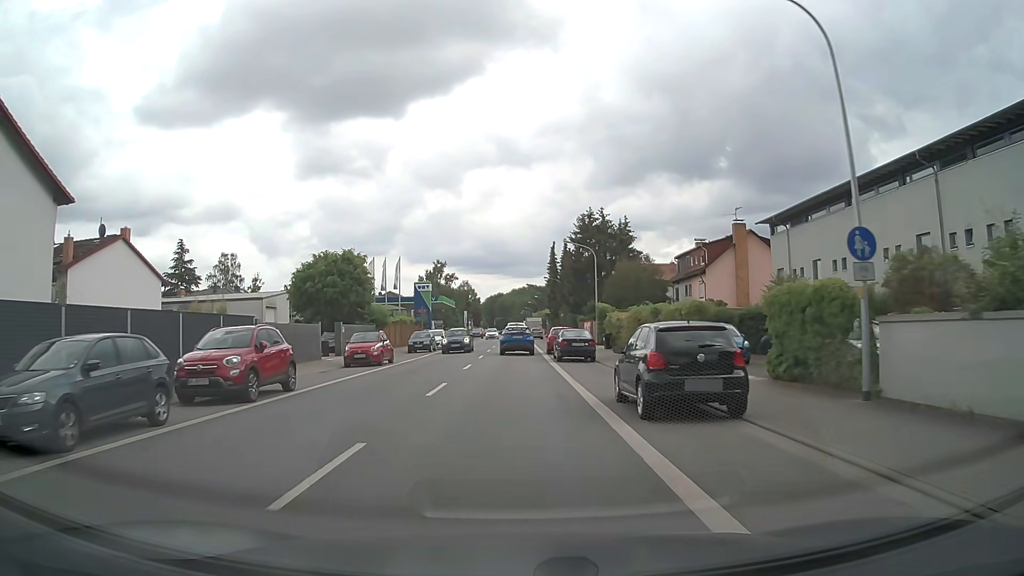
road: primary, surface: asphalt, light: Day
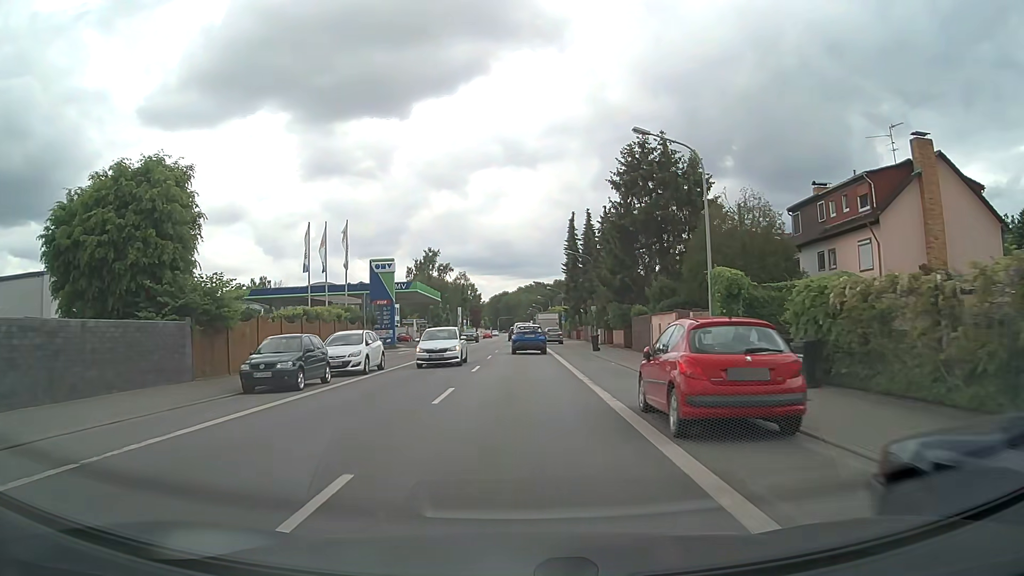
(-0.2, +28.7) m; -1°
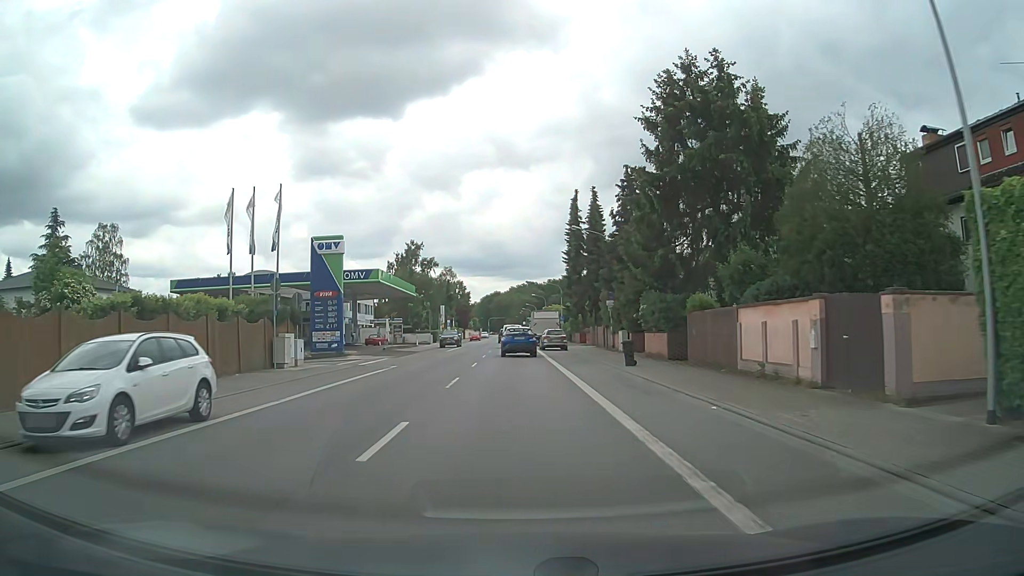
(+0.1, +14.4) m; +1°
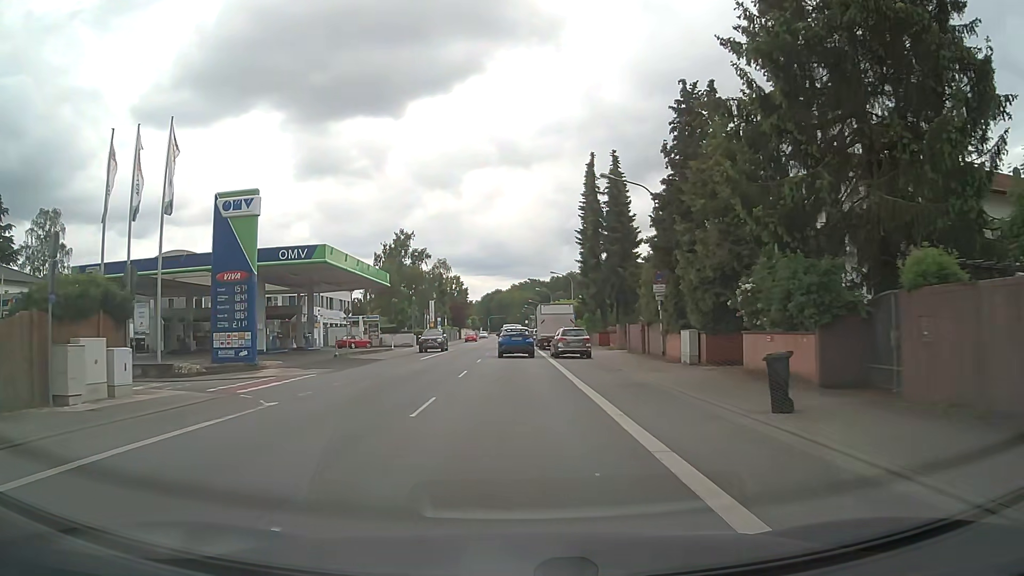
(0.0, +14.4) m; 0°
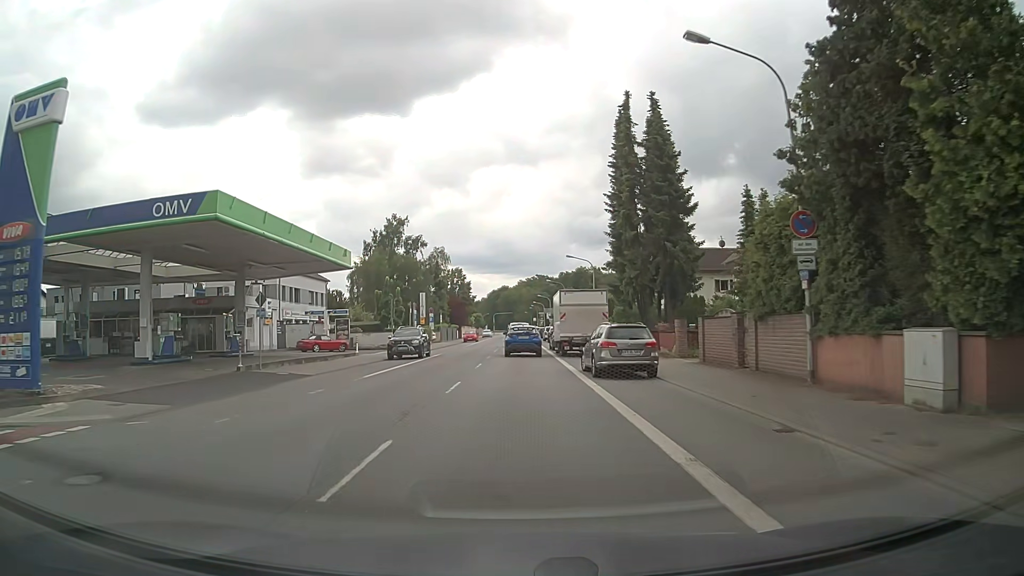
(-0.1, +14.3) m; -1°
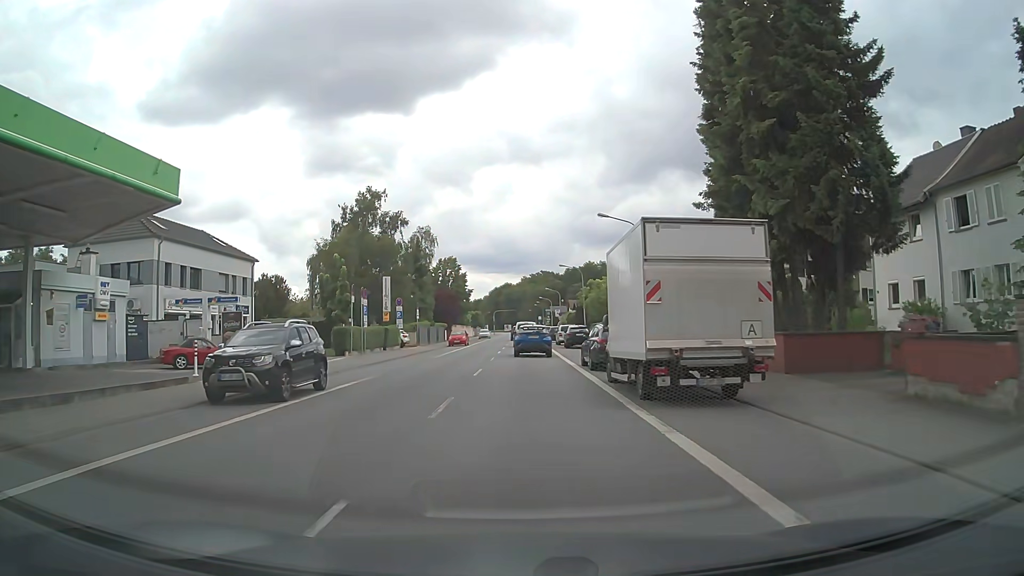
(-0.1, +21.1) m; -1°
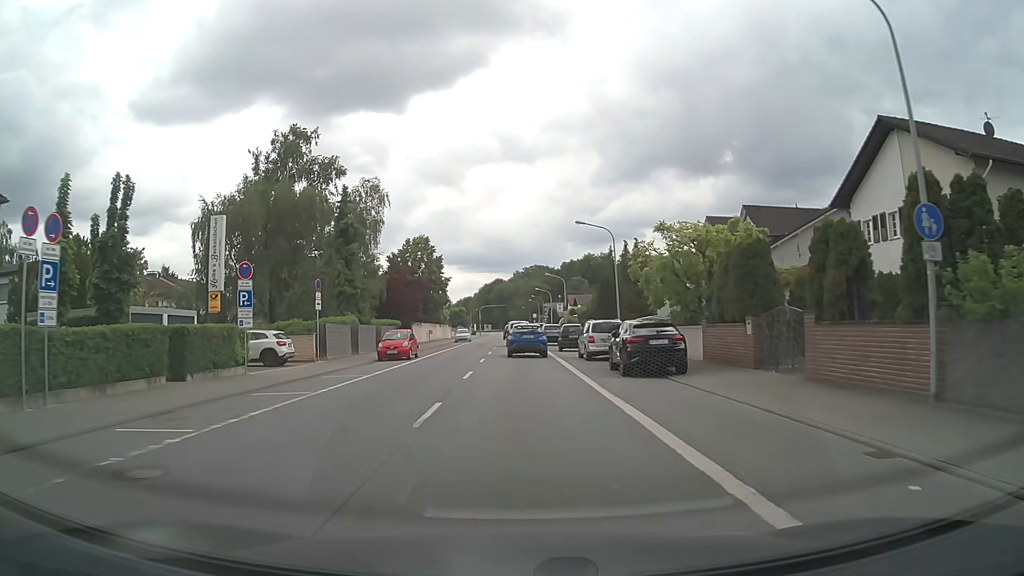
(+0.3, +27.9) m; +1°
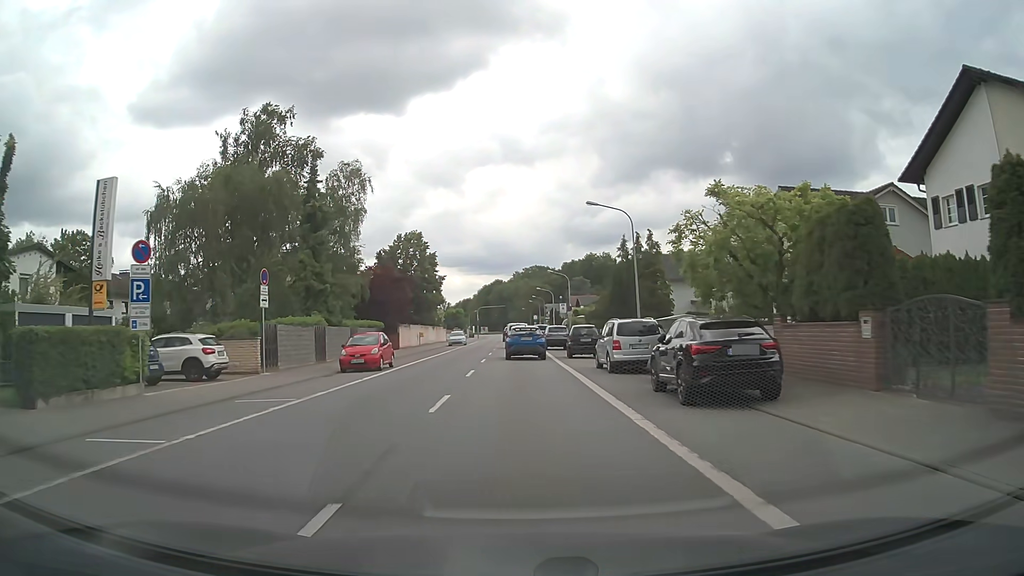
(0.0, +7.0) m; 0°
(0, +10) (0, +20) (0, +30) (0, +40) (0, +50) (0, +60) (0, +70) (0, +80) (0, +90) (0, +100) m
